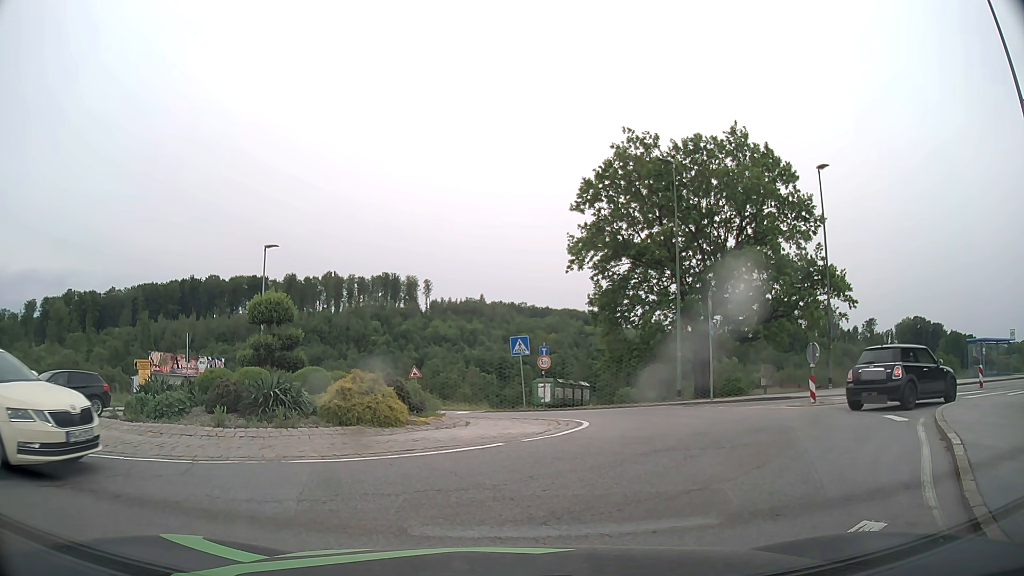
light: Day
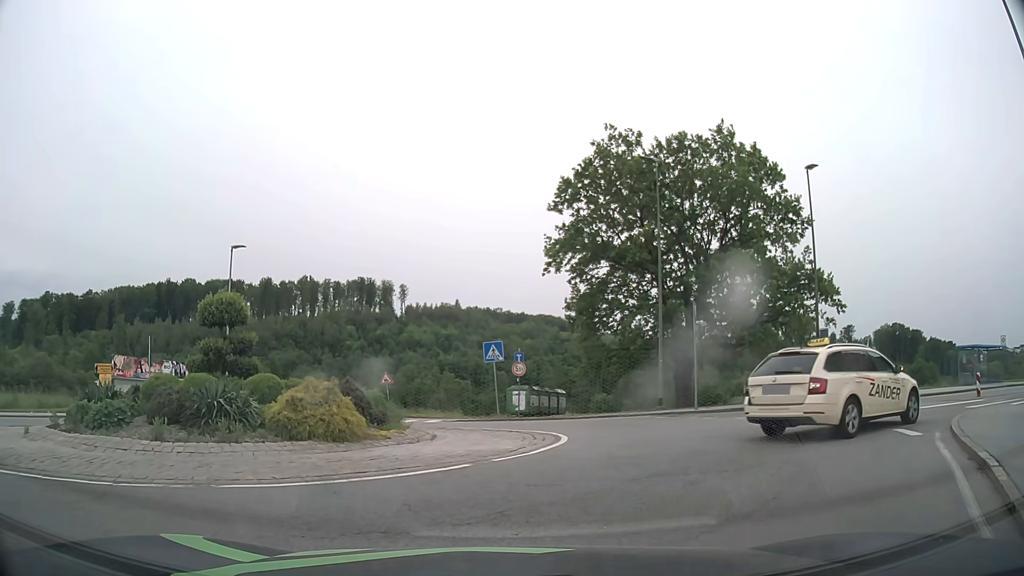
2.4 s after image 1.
(0.0, +1.5) m; +2°
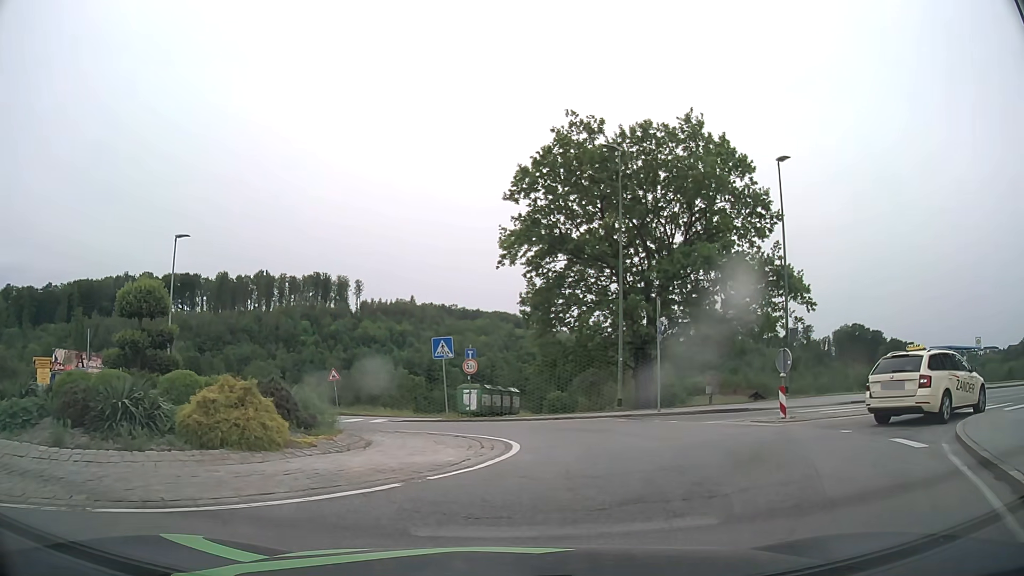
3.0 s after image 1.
(+0.1, +1.7) m; +4°
(+2, +10) (-1, +19) (-11, +21) (-19, +15) (-27, +9) (-36, +6) (-46, +2) (-55, -1) (-65, -4) (-74, -7) m
